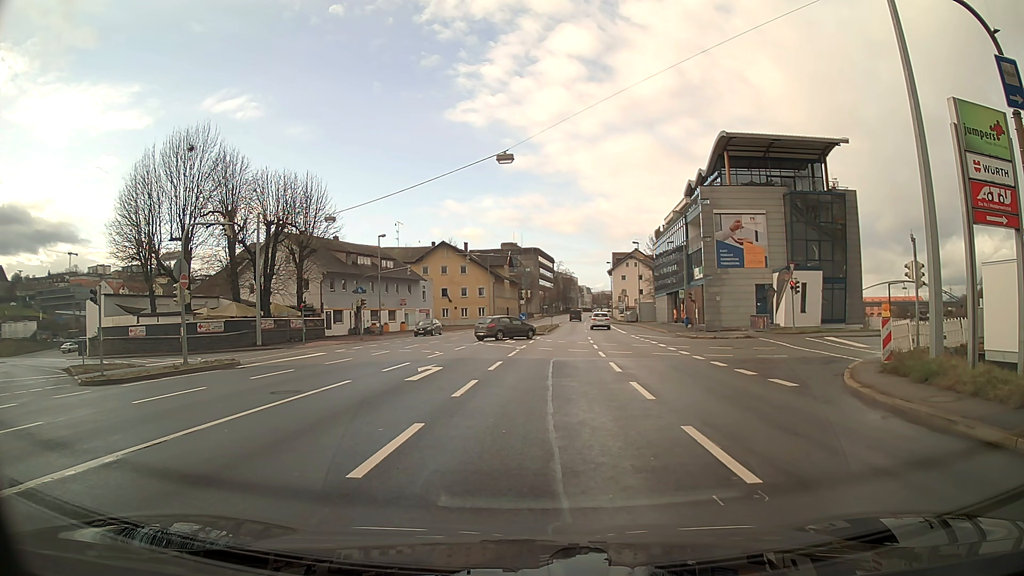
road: primary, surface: asphalt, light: Day
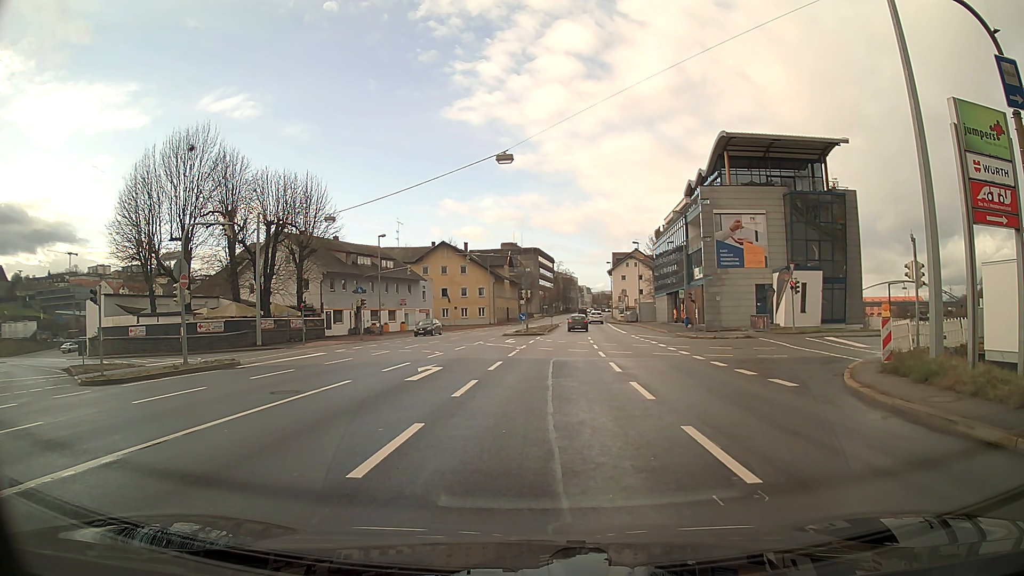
(0.0, 0.0) m; 0°
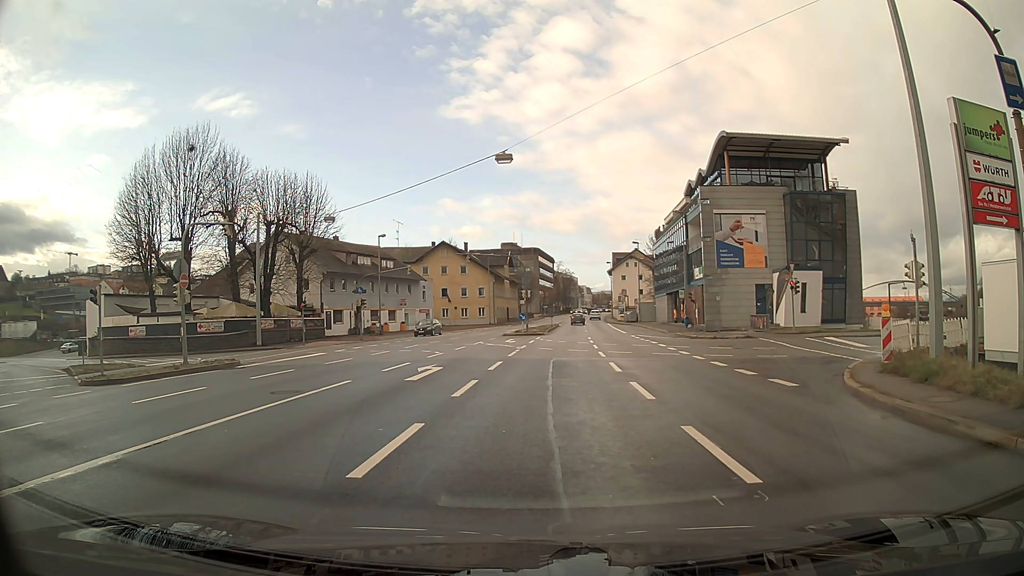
(0.0, 0.0) m; 0°
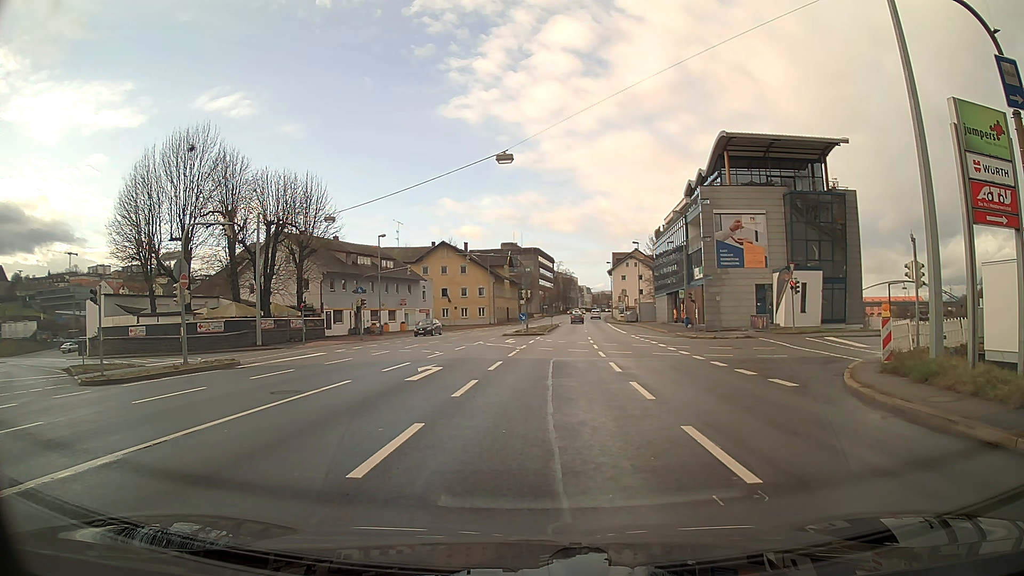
(0.0, 0.0) m; 0°
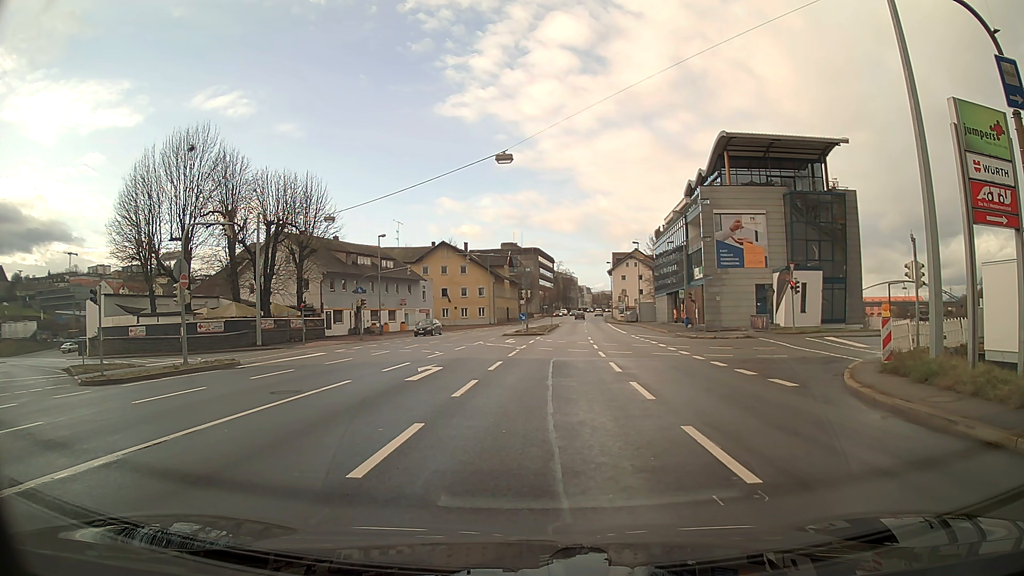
(0.0, 0.0) m; 0°
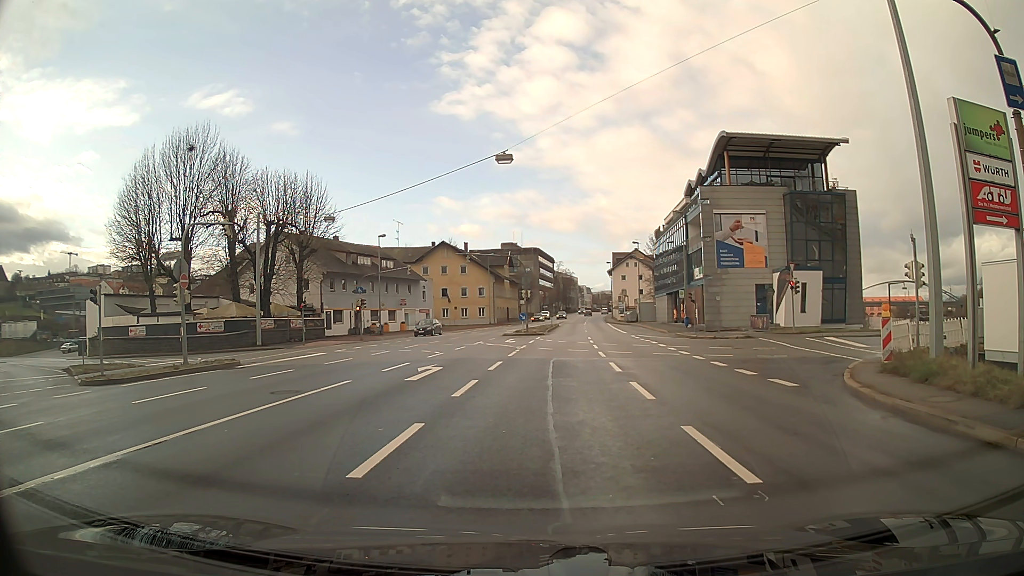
(0.0, 0.0) m; 0°
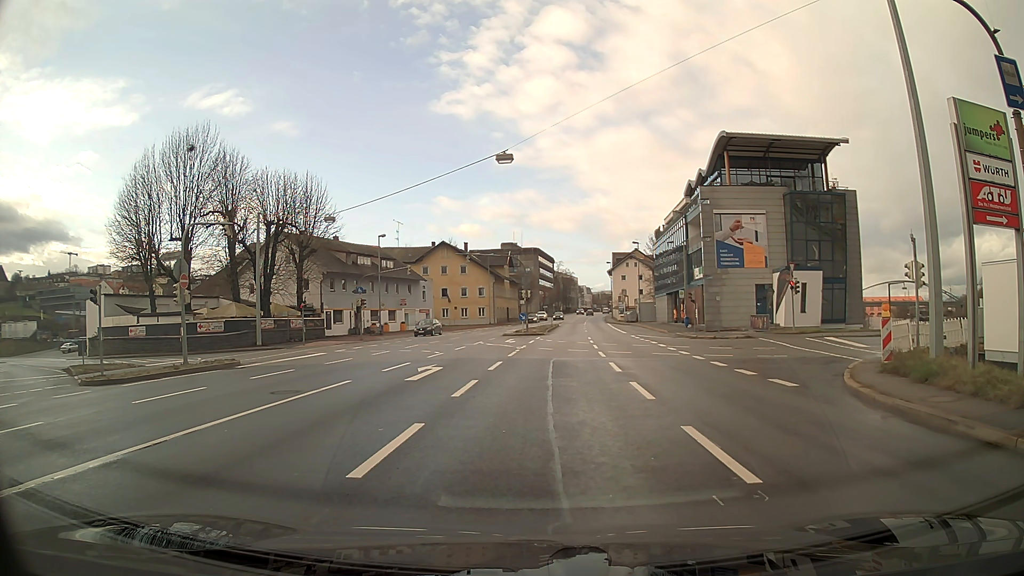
(0.0, 0.0) m; 0°
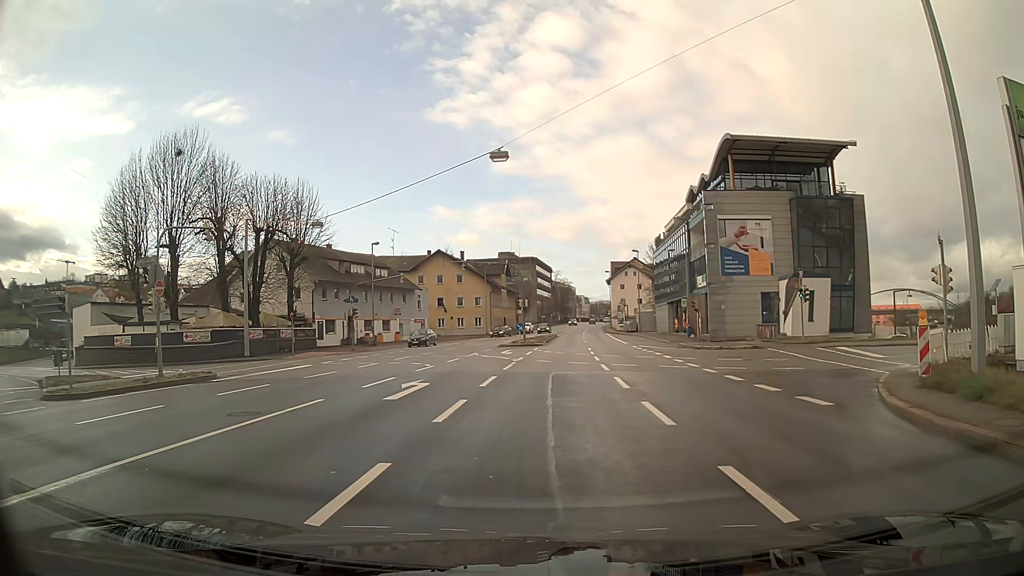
(-0.1, +2.1) m; -2°
(0, +10) (0, +20) (+1, +30) (+2, +40) (+2, +50) (+3, +60) (+3, +70) (+4, +80) (+5, +90) (+5, +100) m
